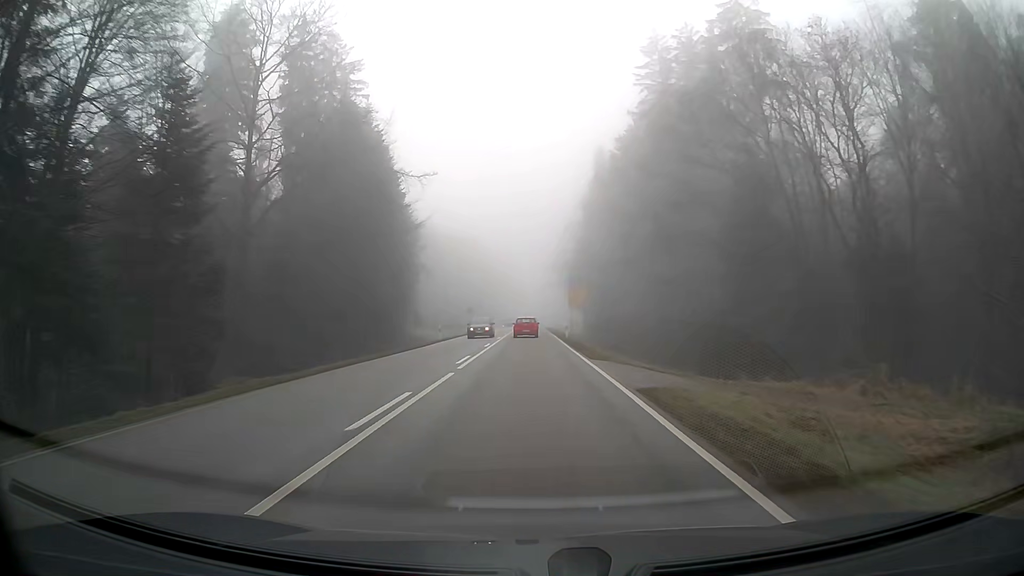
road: secondary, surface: asphalt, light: Day
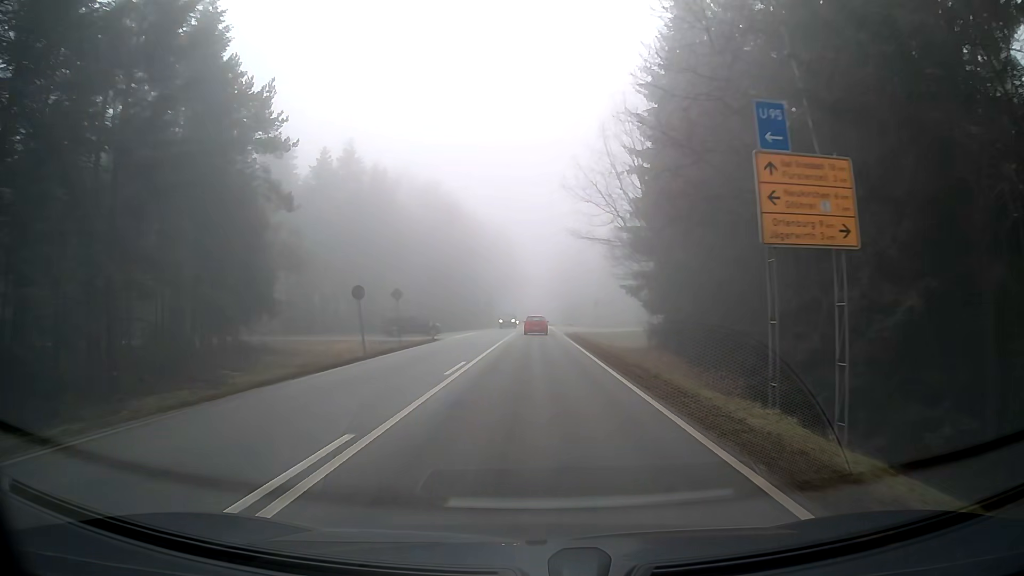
(-0.1, +52.1) m; -1°
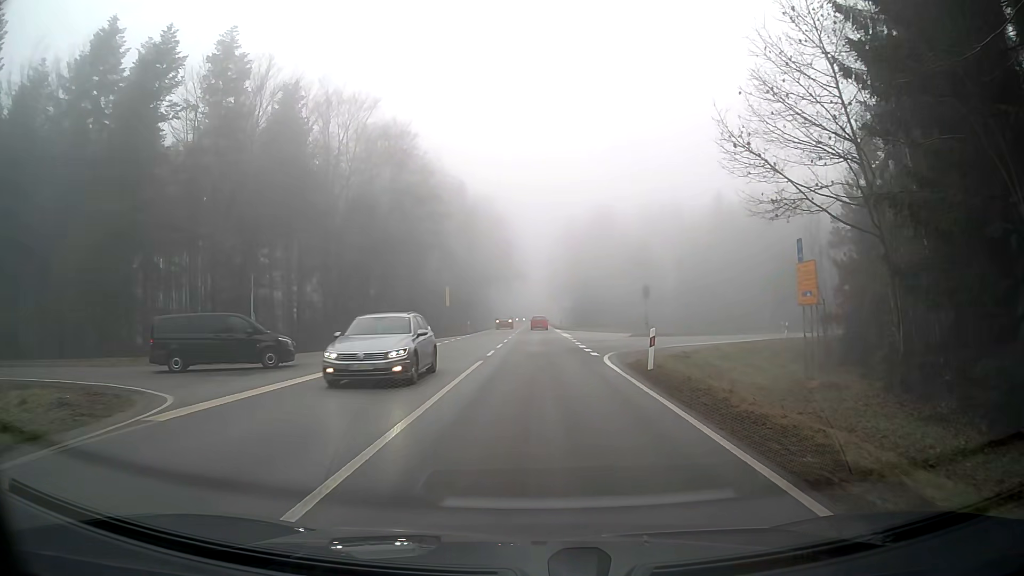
(+0.2, +35.5) m; 0°
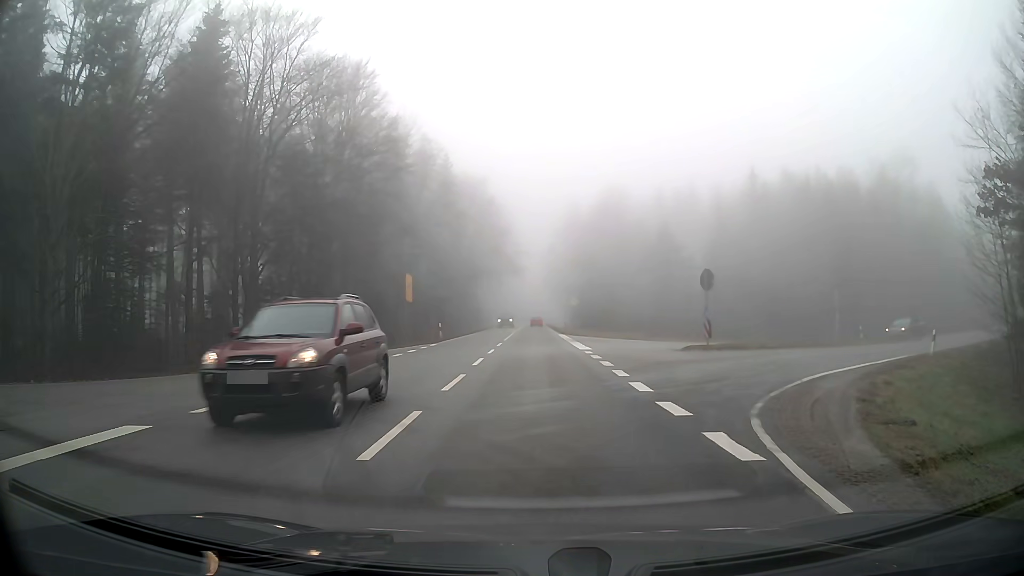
(-0.1, +16.1) m; 0°
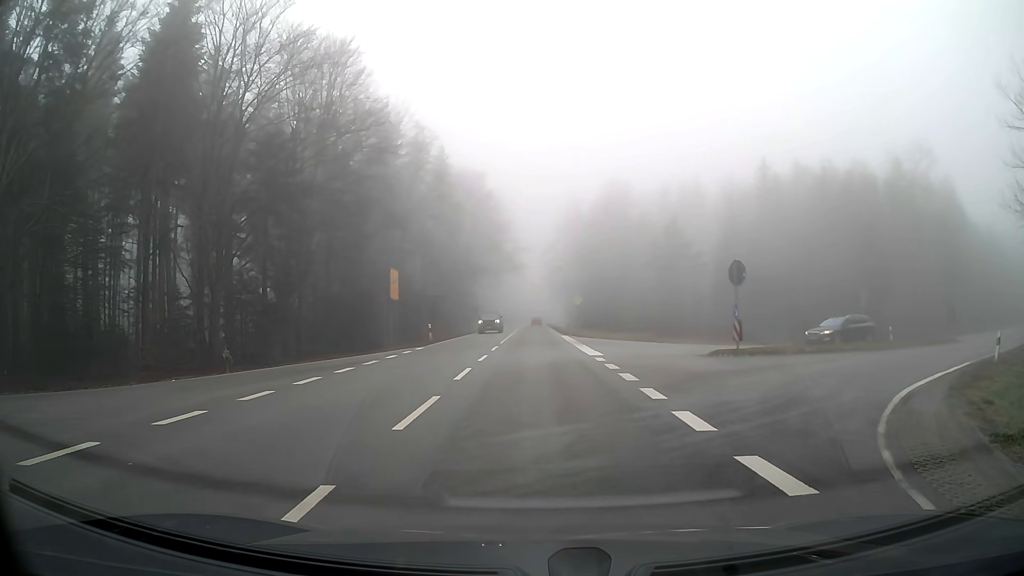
(+0.1, +4.1) m; +1°
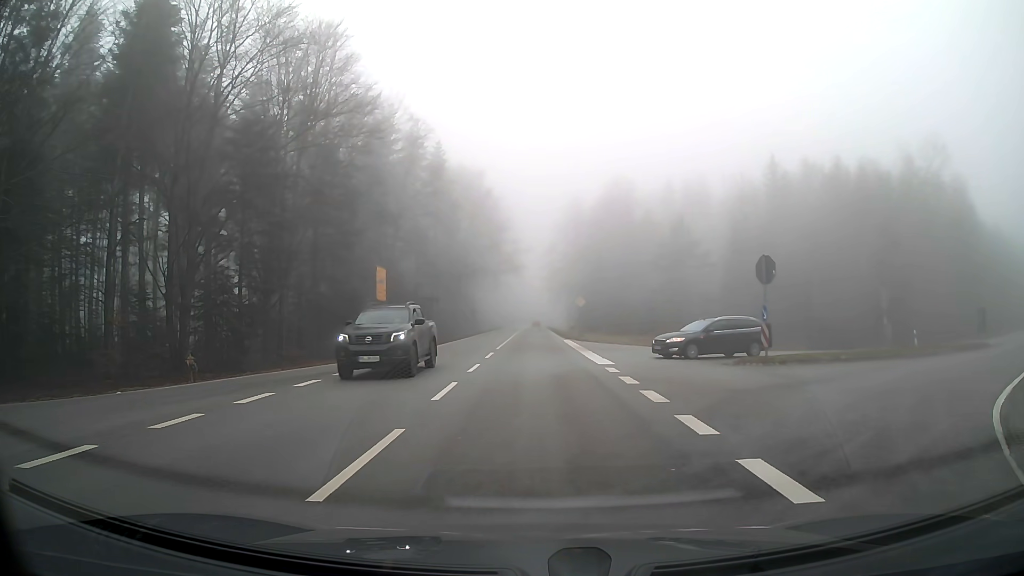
(0.0, +3.0) m; 0°
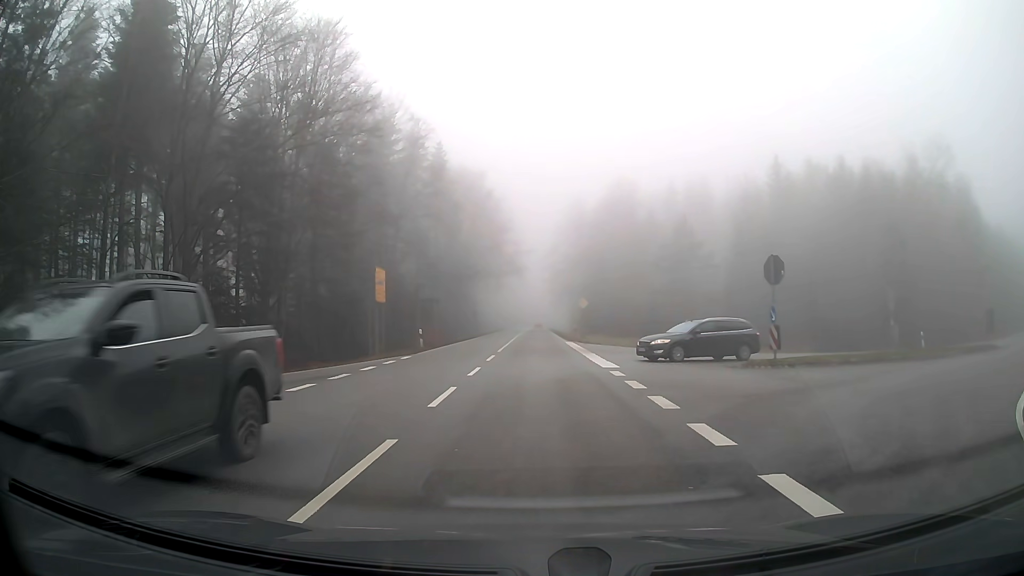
(0.0, +0.6) m; 0°
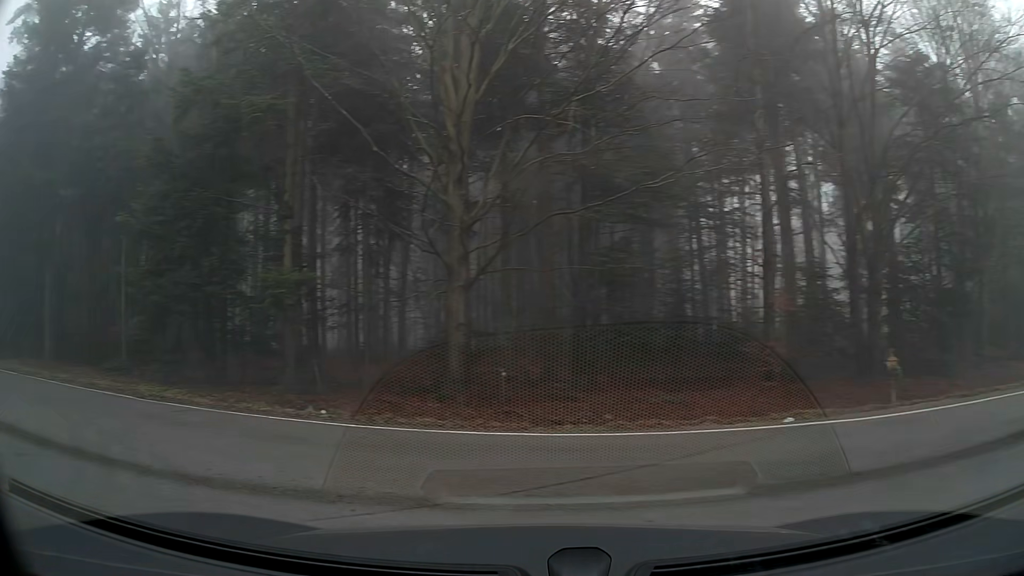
(-4.3, +6.0) m; -68°
